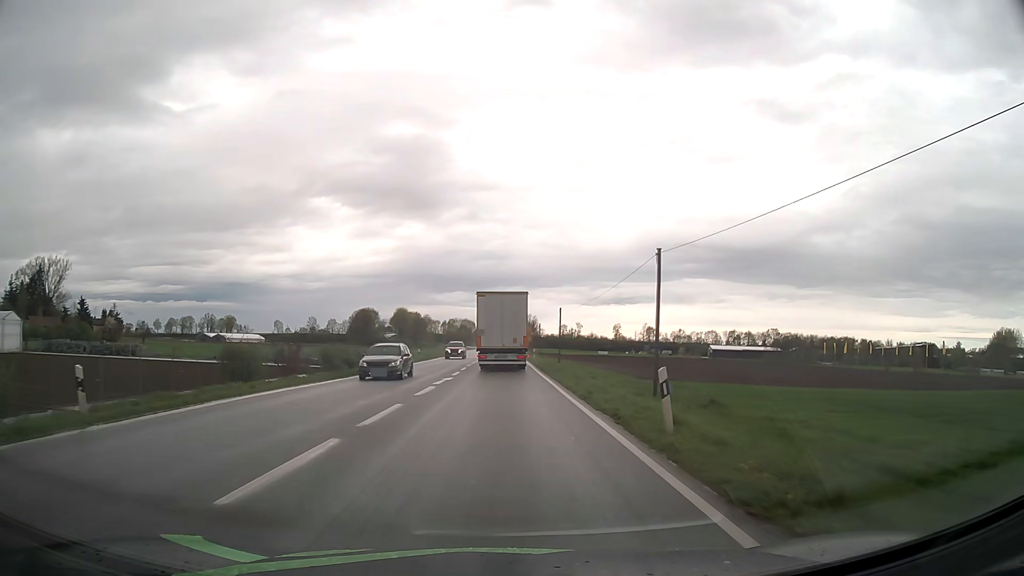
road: primary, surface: asphalt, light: Day
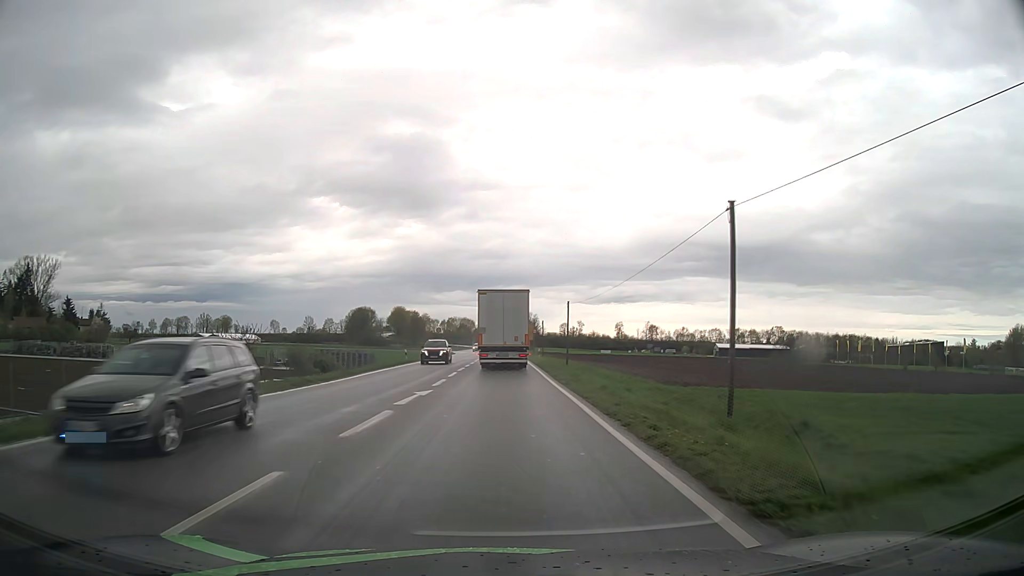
(0.0, +8.3) m; 0°
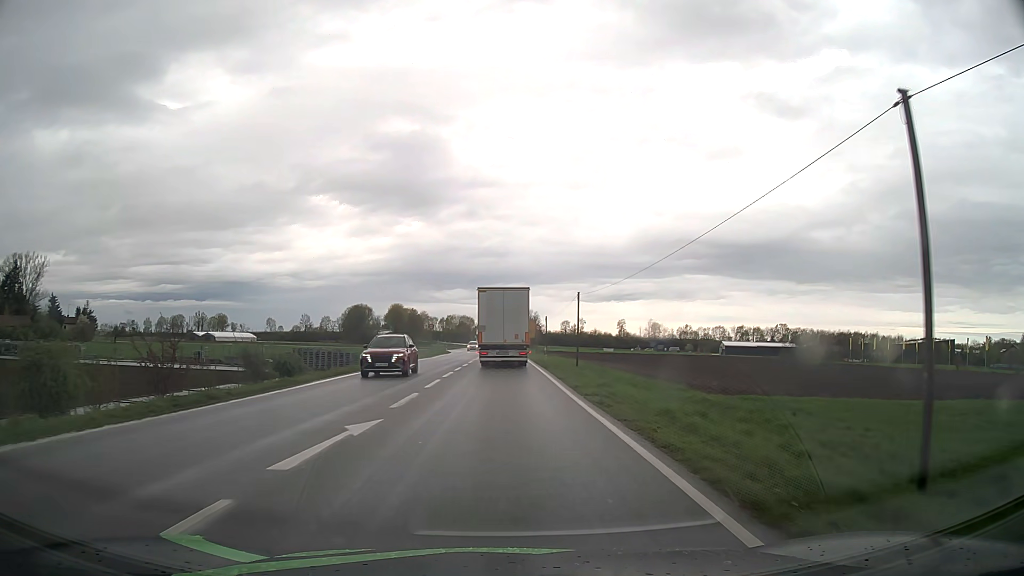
(0.0, +8.2) m; 0°
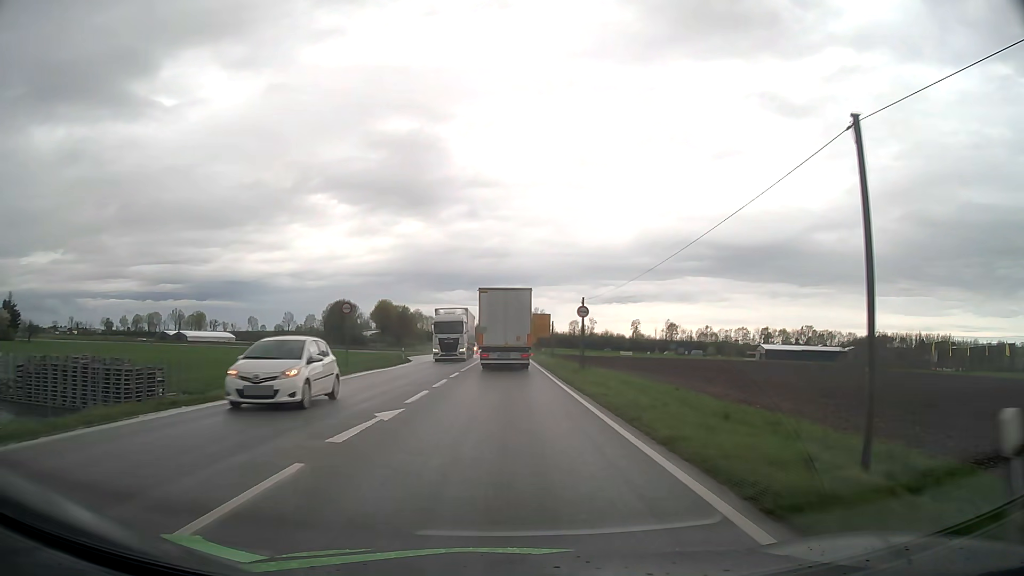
(-0.1, +40.7) m; 0°
(0, +10) (0, +20) (0, +30) (0, +40) (0, +50) (0, +60) (0, +70) (0, +80) (0, +90) (0, +100) m
